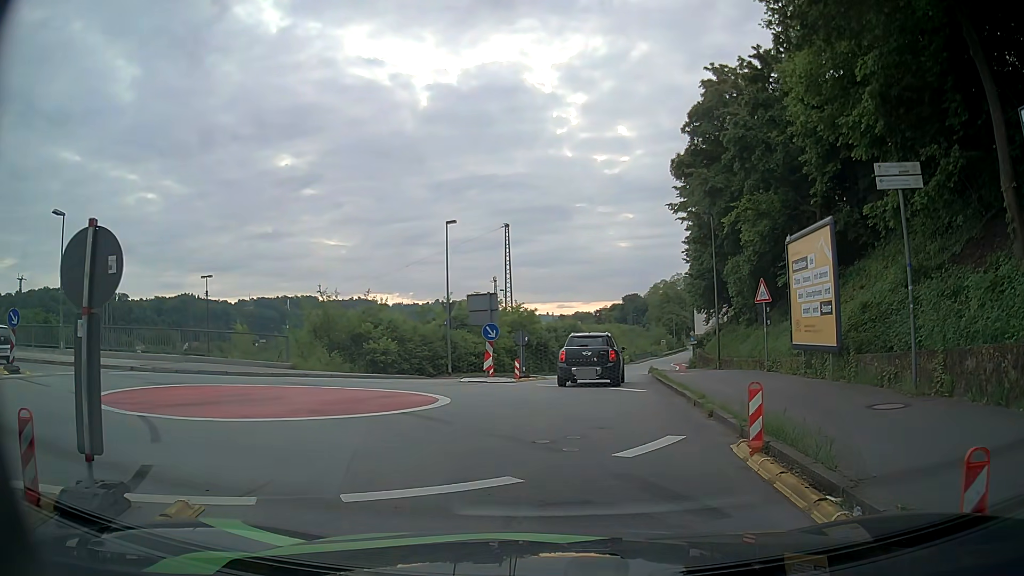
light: Day
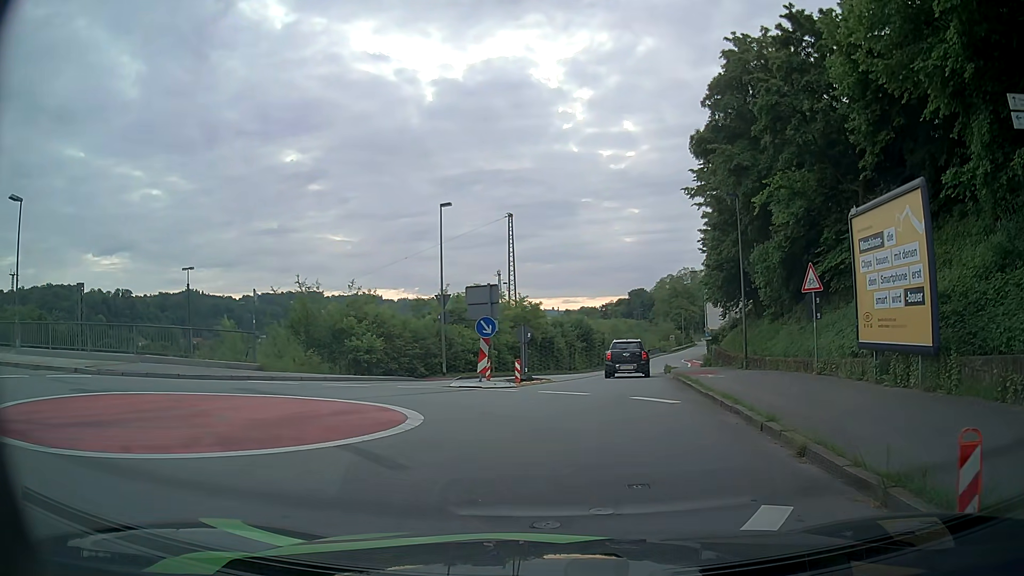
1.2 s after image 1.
(+0.1, +3.8) m; +1°
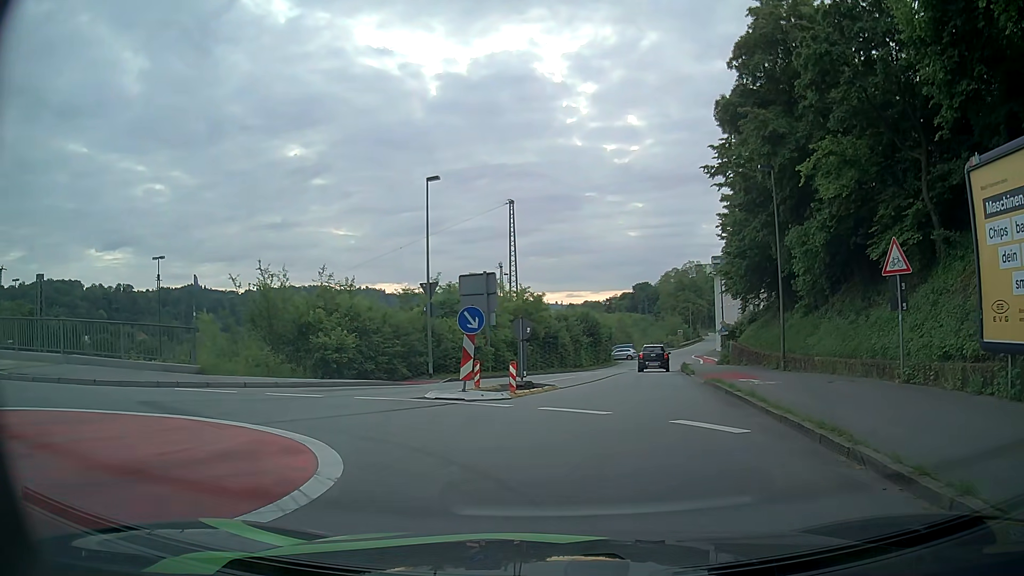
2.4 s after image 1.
(0.0, +4.6) m; 0°
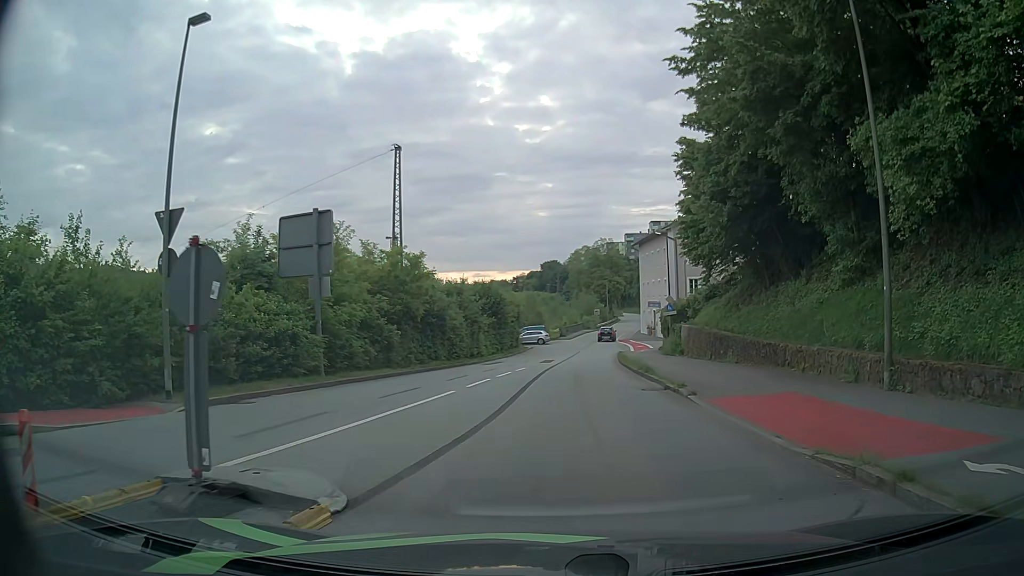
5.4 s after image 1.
(+0.8, +14.1) m; +8°
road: residential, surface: asphalt
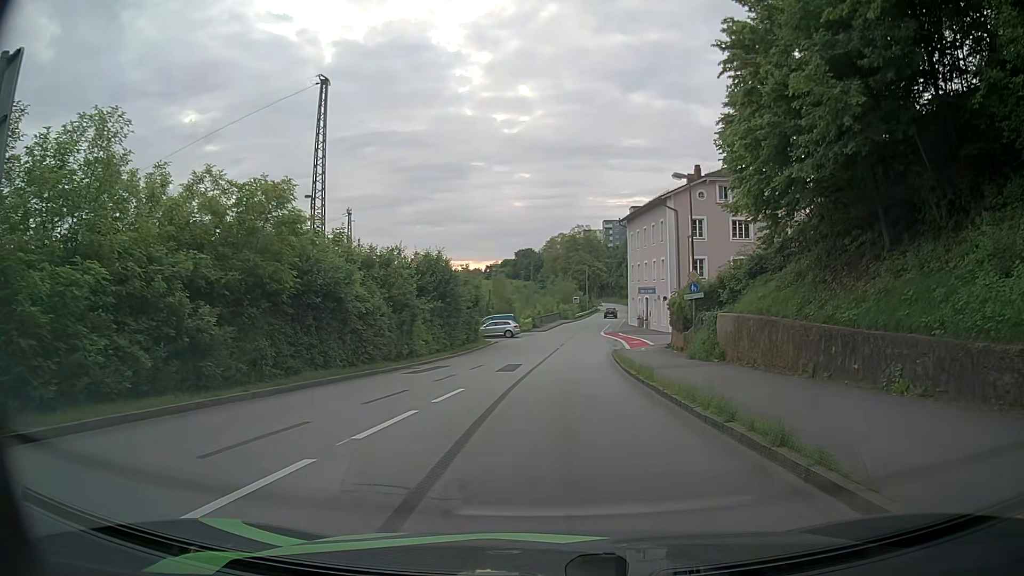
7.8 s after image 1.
(+0.1, +13.8) m; +3°
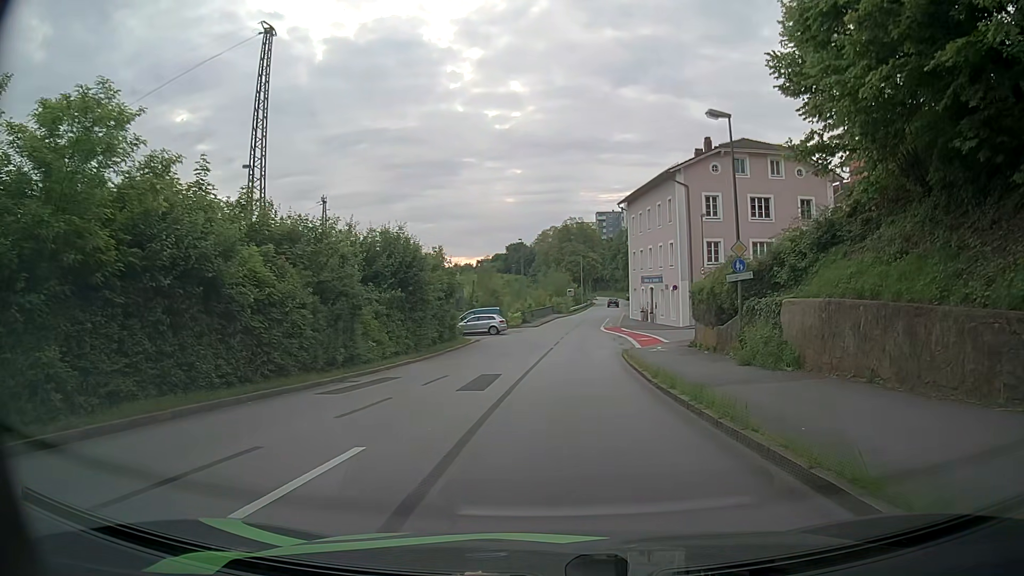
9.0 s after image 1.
(-0.1, +8.1) m; -1°
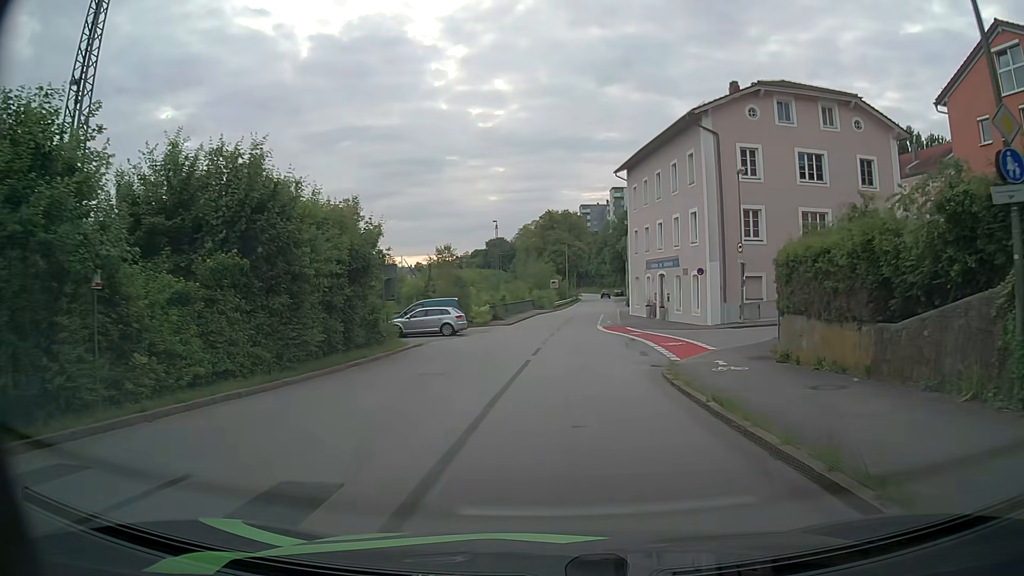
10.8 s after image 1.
(+0.2, +14.1) m; +2°
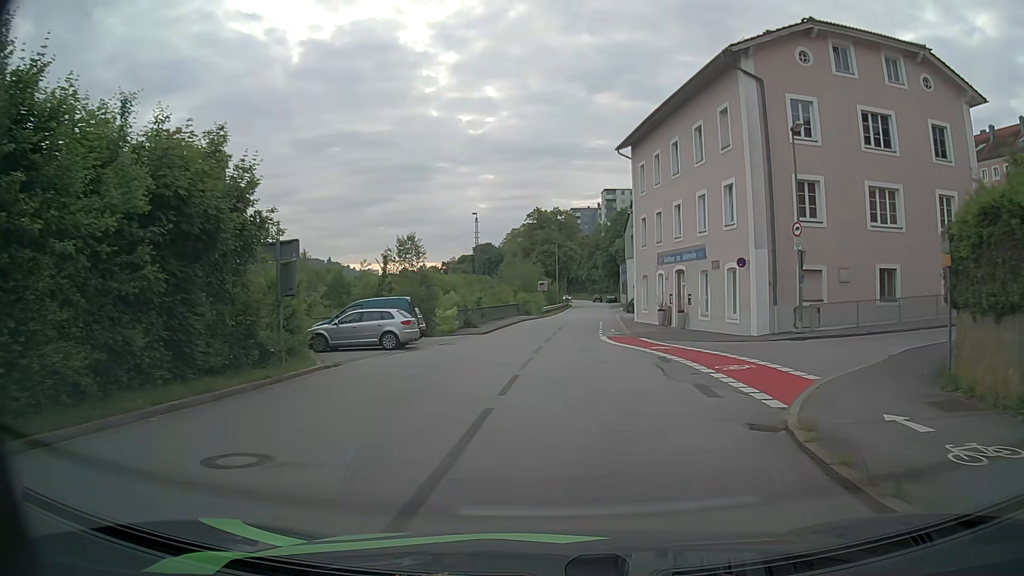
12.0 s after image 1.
(+0.1, +9.9) m; +1°
(0, +10) (+1, +20) (+2, +30) (+3, +40) (+4, +50) (+5, +60) (+6, +70) (+7, +80) (+7, +90) (+8, +100) m
